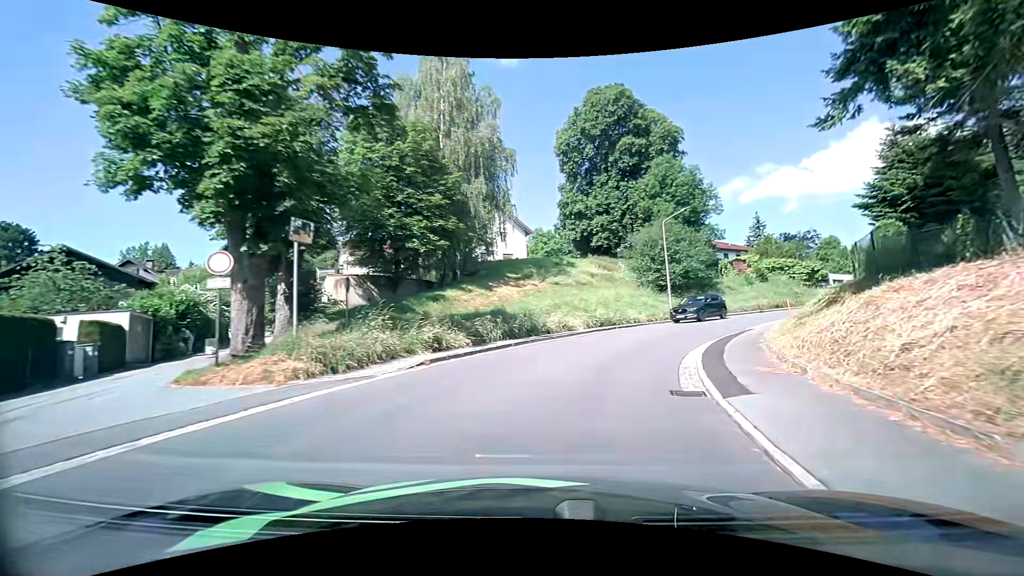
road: tertiary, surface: asphalt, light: Day
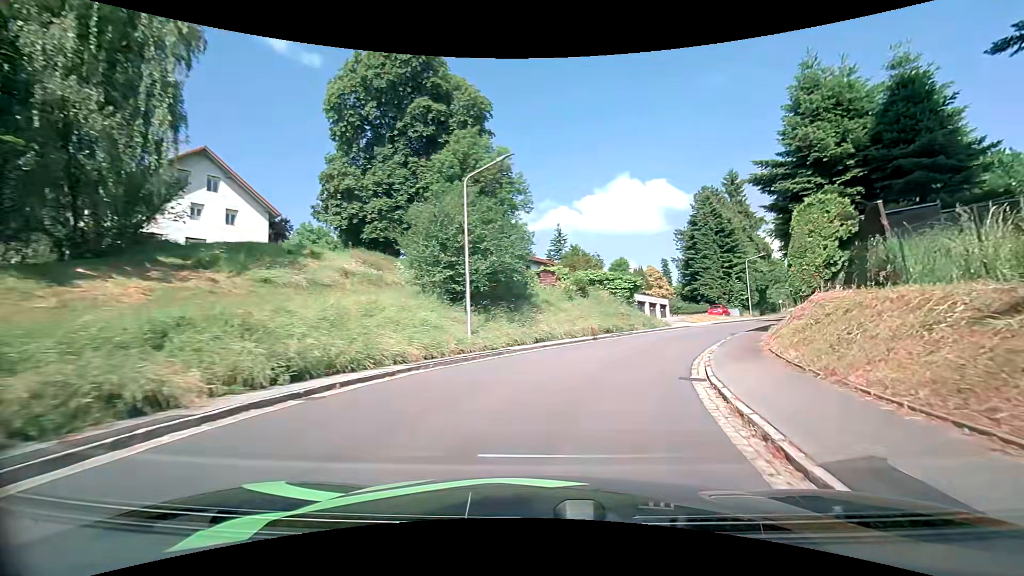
(+3.4, +17.3) m; +23°
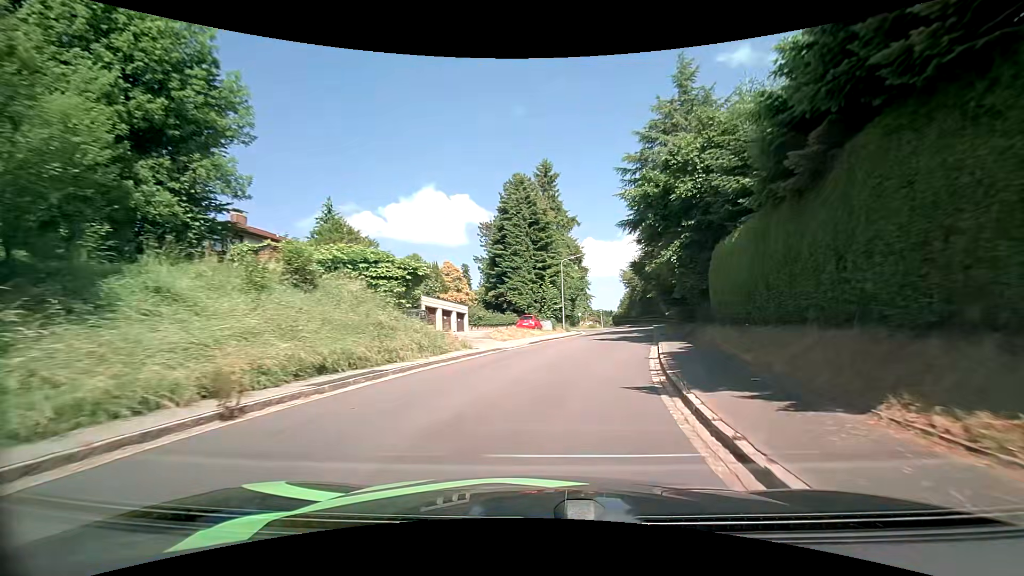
(+4.0, +18.1) m; +23°
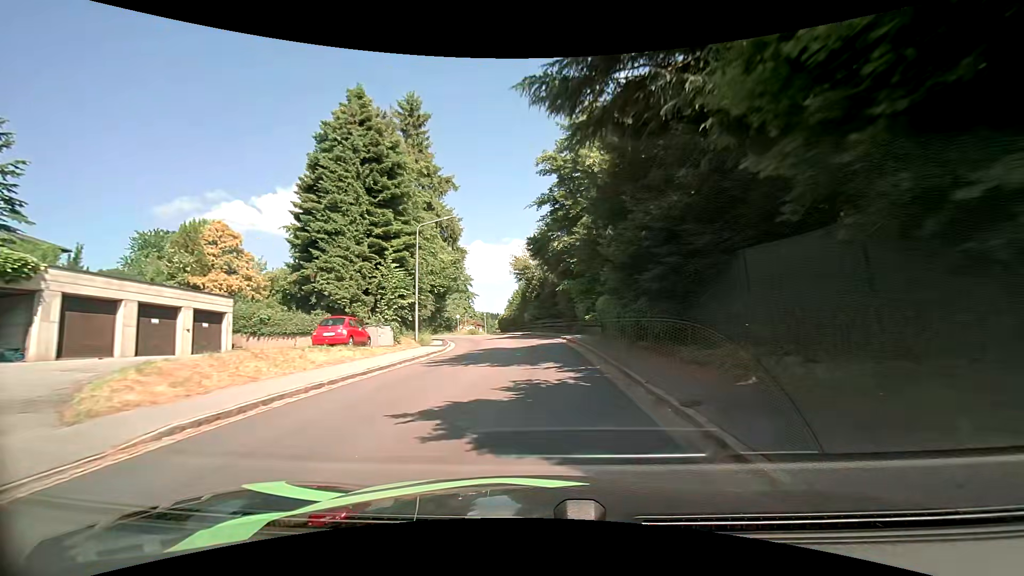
(+3.0, +20.4) m; +14°
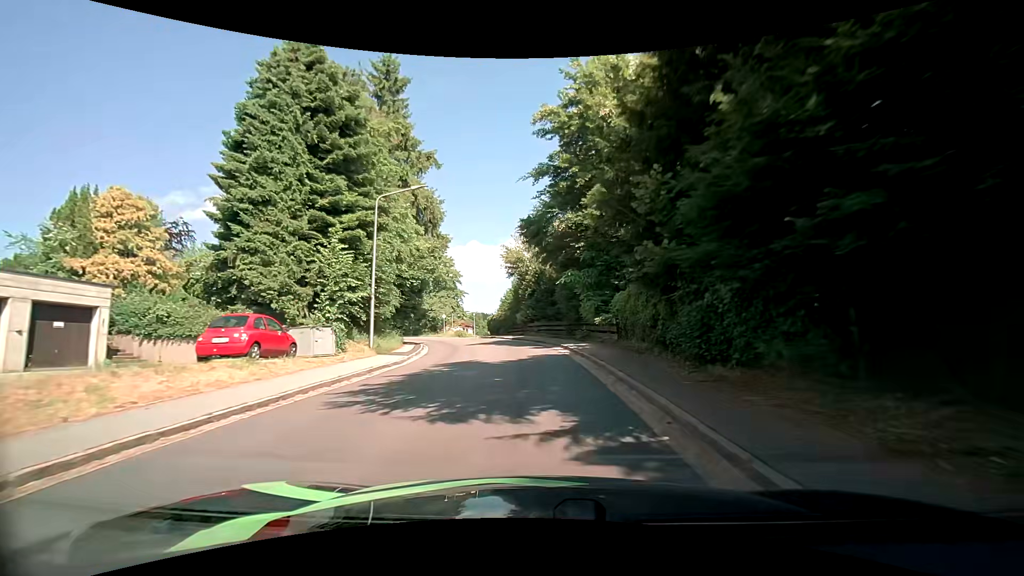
(0.0, +7.0) m; -1°
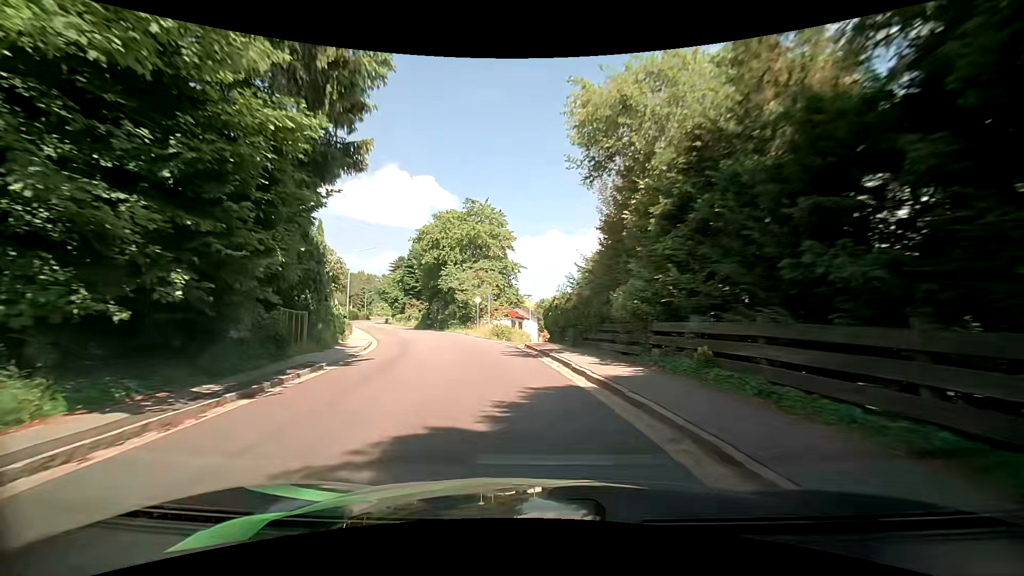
(-0.7, +28.4) m; -6°
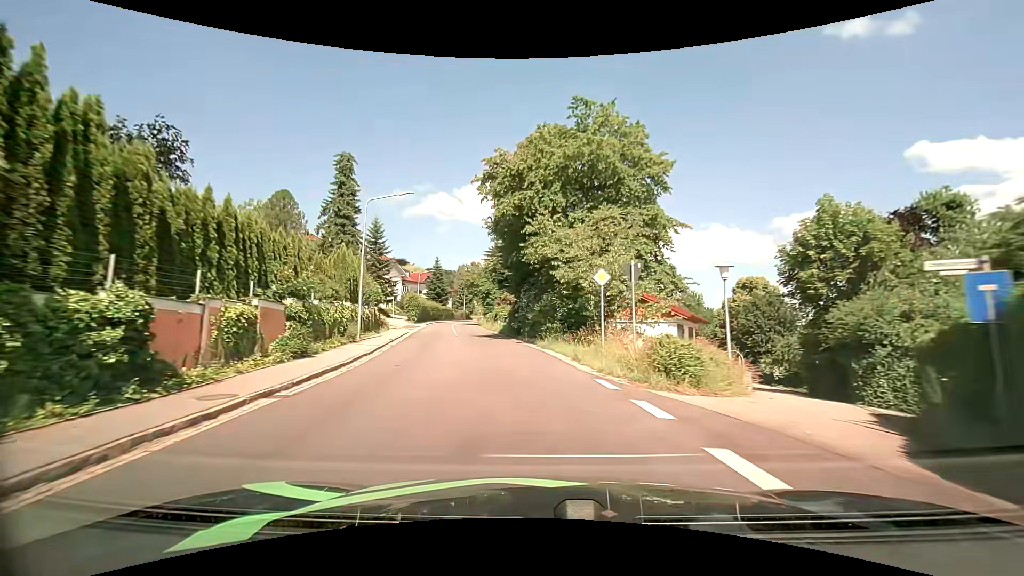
(-3.1, +22.5) m; -13°
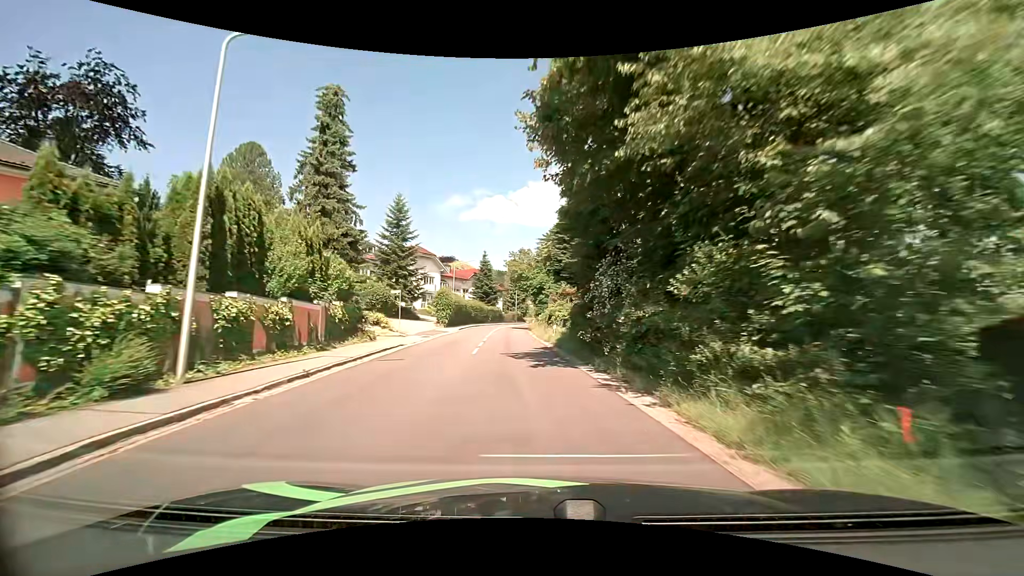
(-1.3, +16.1) m; -8°
(0, +10) (-1, +20) (-1, +30) (-2, +40) (-3, +50) (-3, +60) (-3, +70) (-2, +80) (-1, +90) (+1, +100) m
